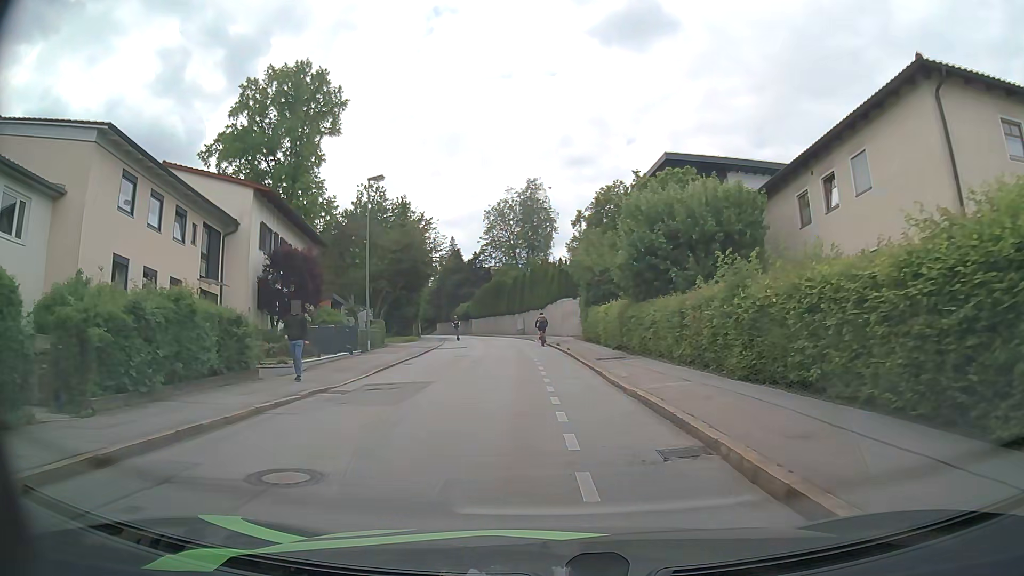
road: residential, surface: asphalt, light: Day
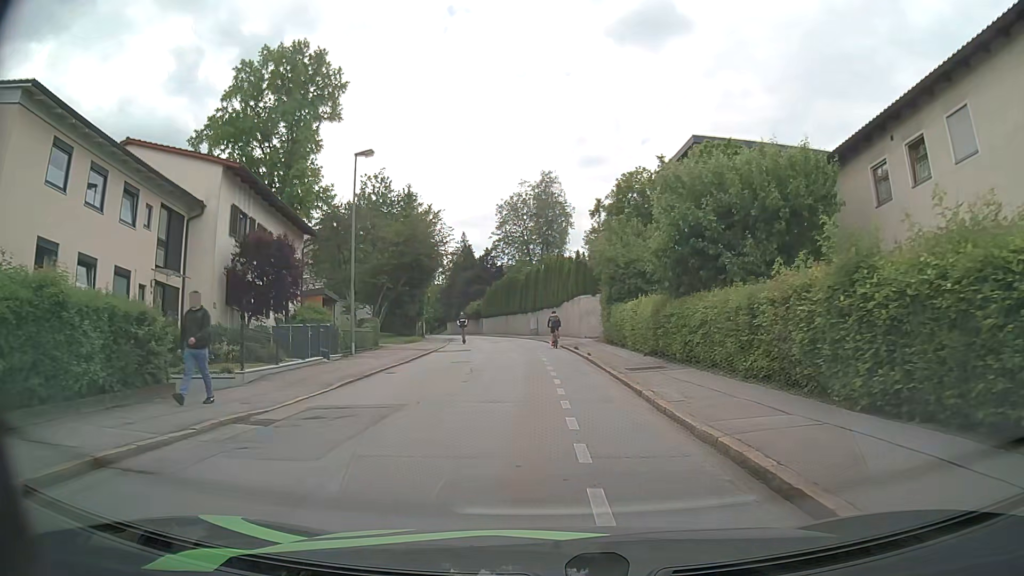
(-0.1, +4.6) m; -1°
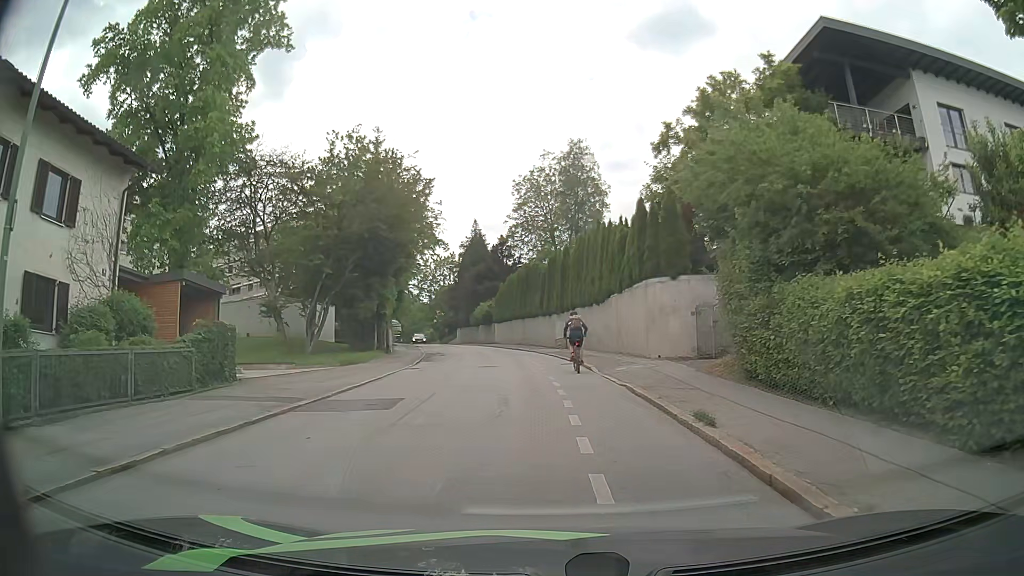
(-0.3, +19.1) m; -1°
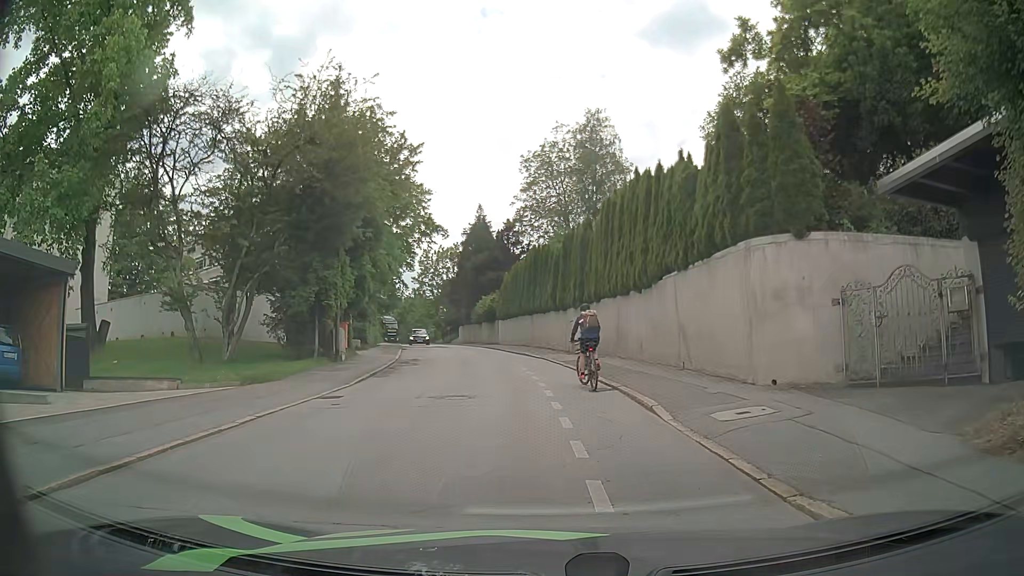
(-0.2, +9.9) m; -2°
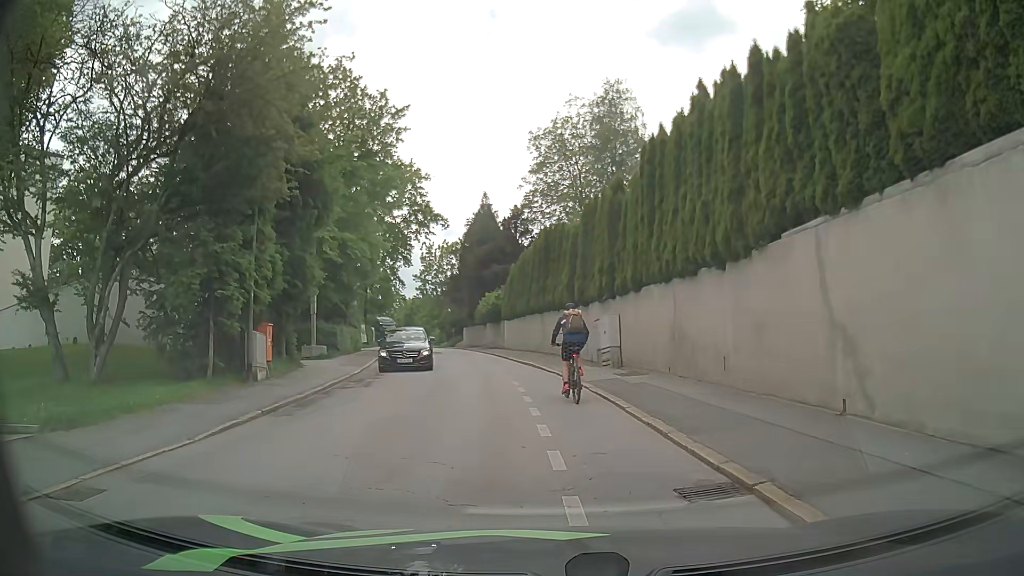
(0.0, +8.5) m; 0°
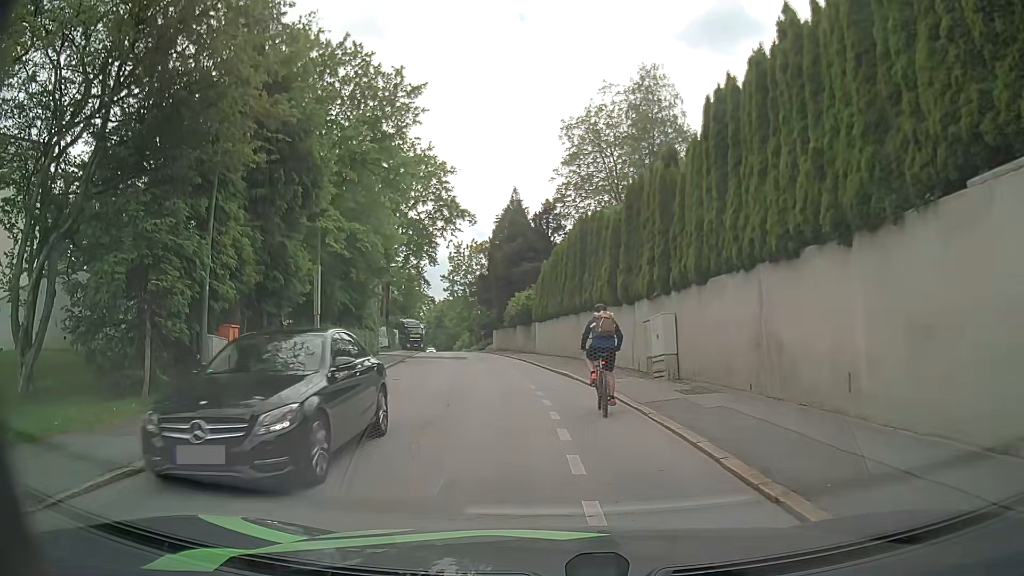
(-0.1, +4.1) m; -3°
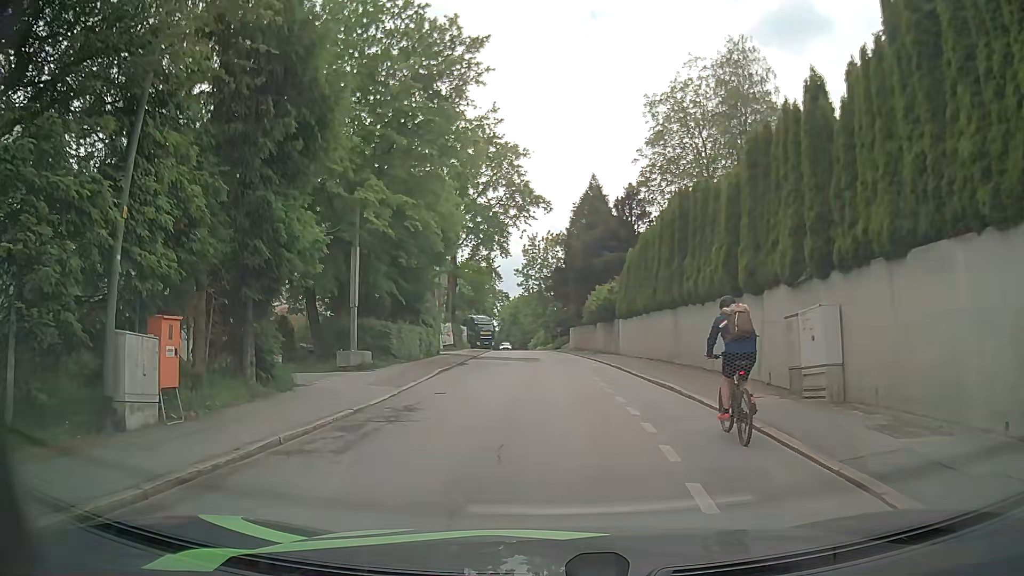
(-0.4, +5.6) m; -8°
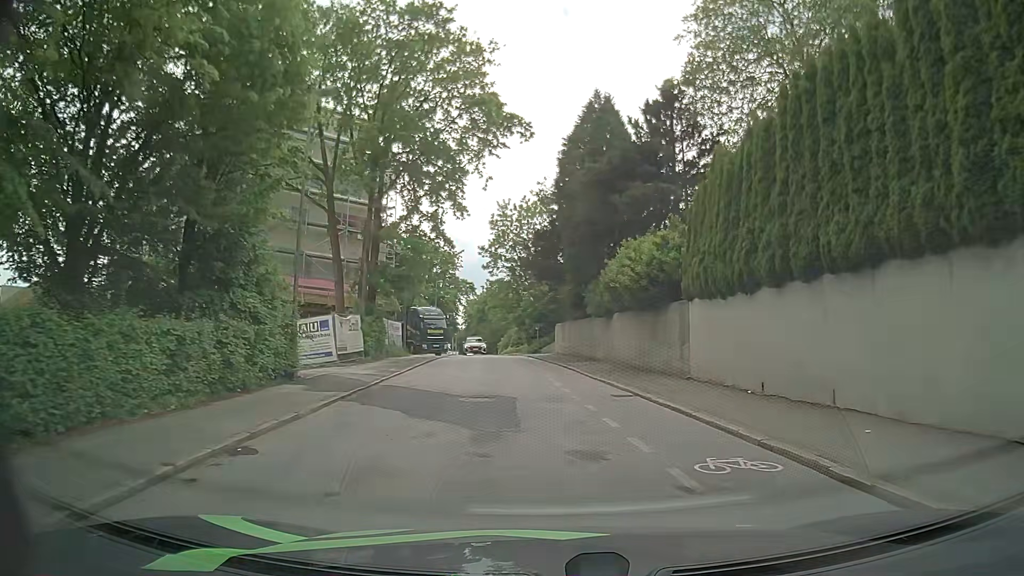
(+0.2, +21.8) m; +5°
(0, +10) (-1, +20) (-2, +30) (-3, +40) (-4, +50) (-6, +60) (-7, +70) (-9, +79) (-10, +89) (-11, +99) m
